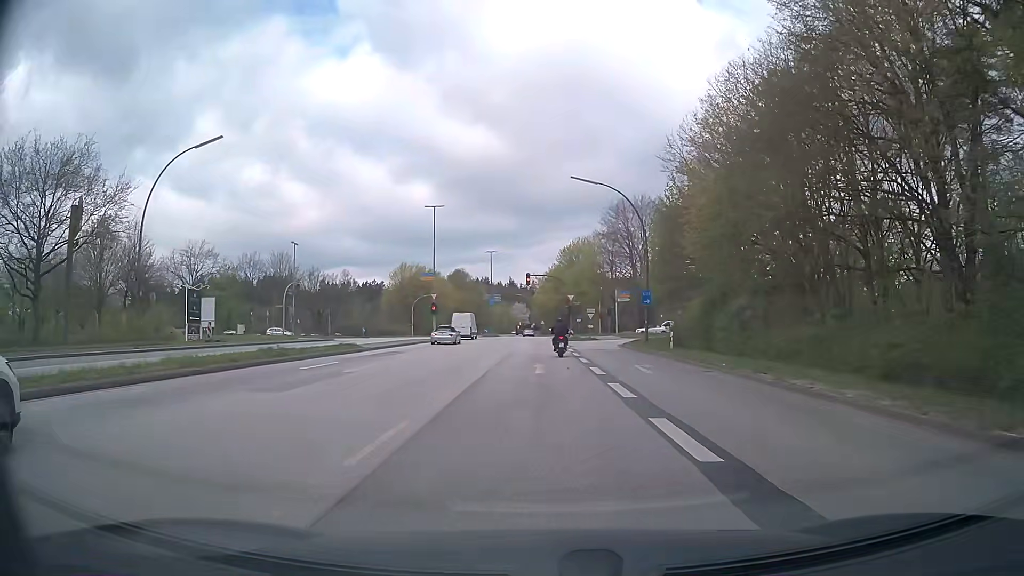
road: secondary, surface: asphalt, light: Day
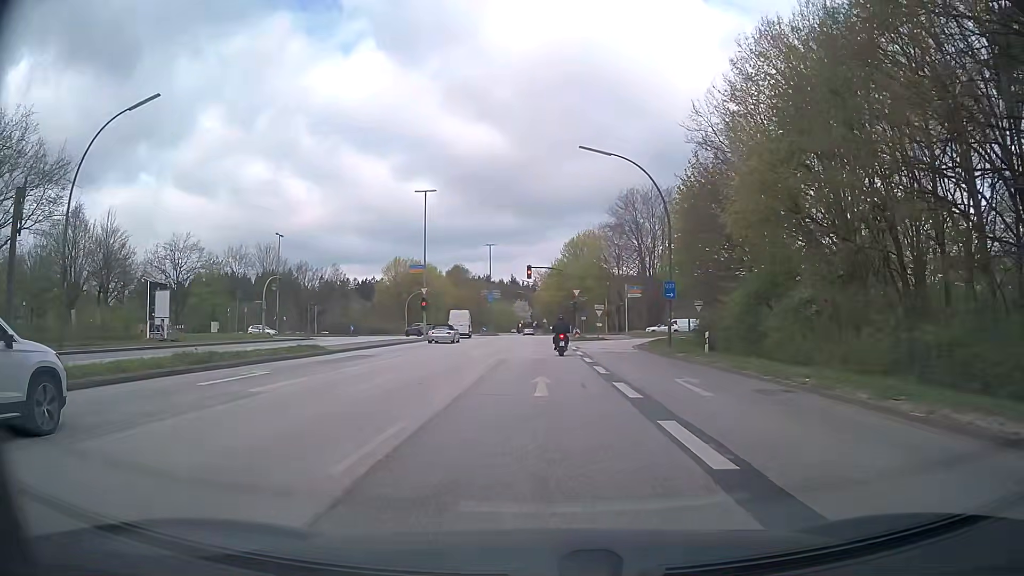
(0.0, +6.5) m; +1°
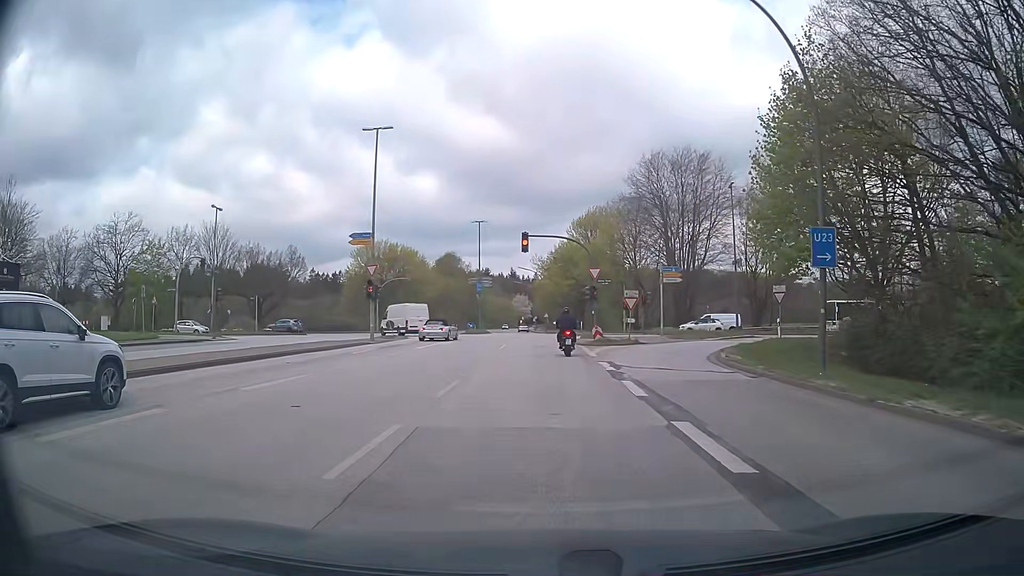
(-0.2, +18.2) m; -1°
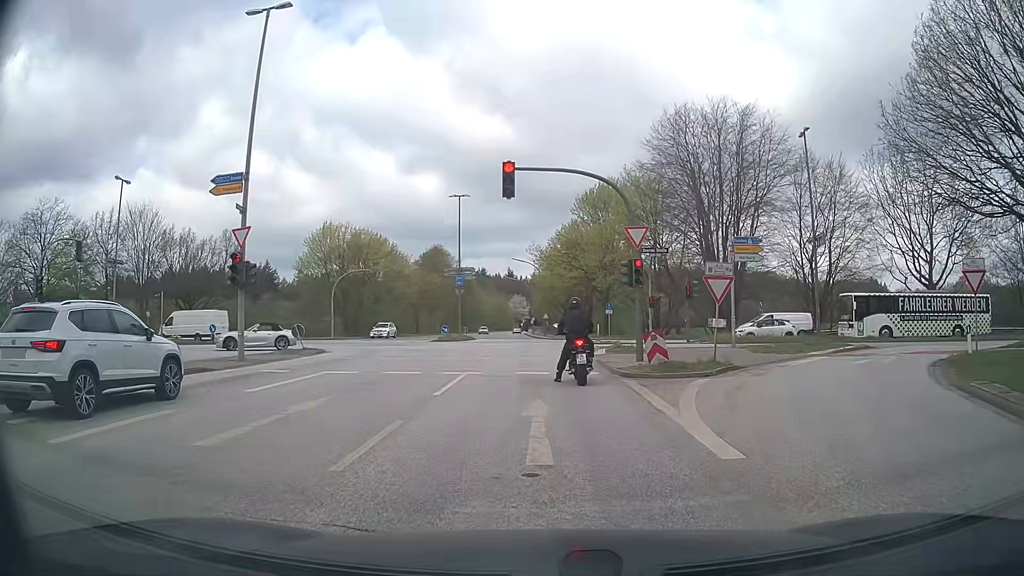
(+0.1, +16.8) m; +1°
